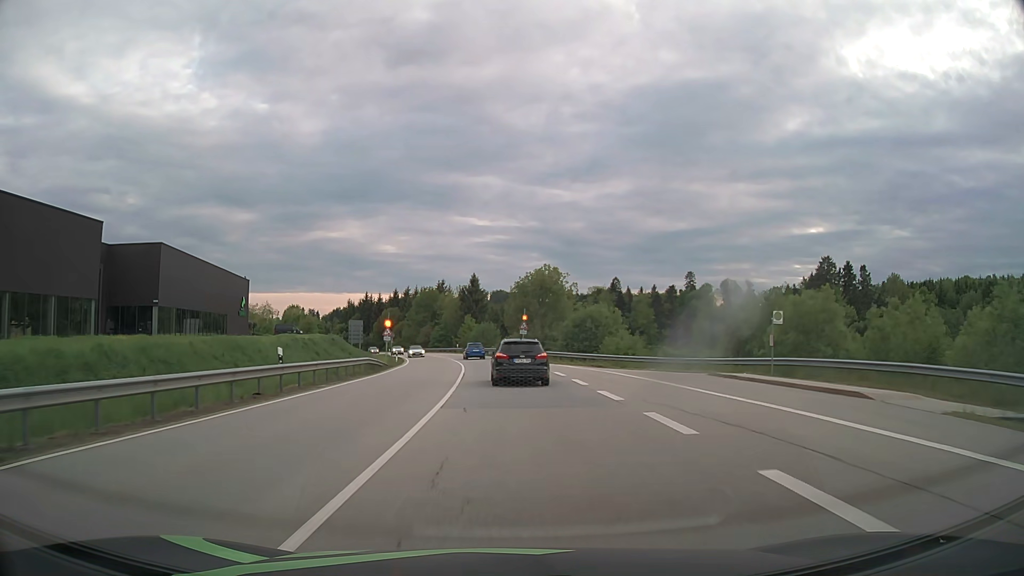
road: primary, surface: asphalt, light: Day
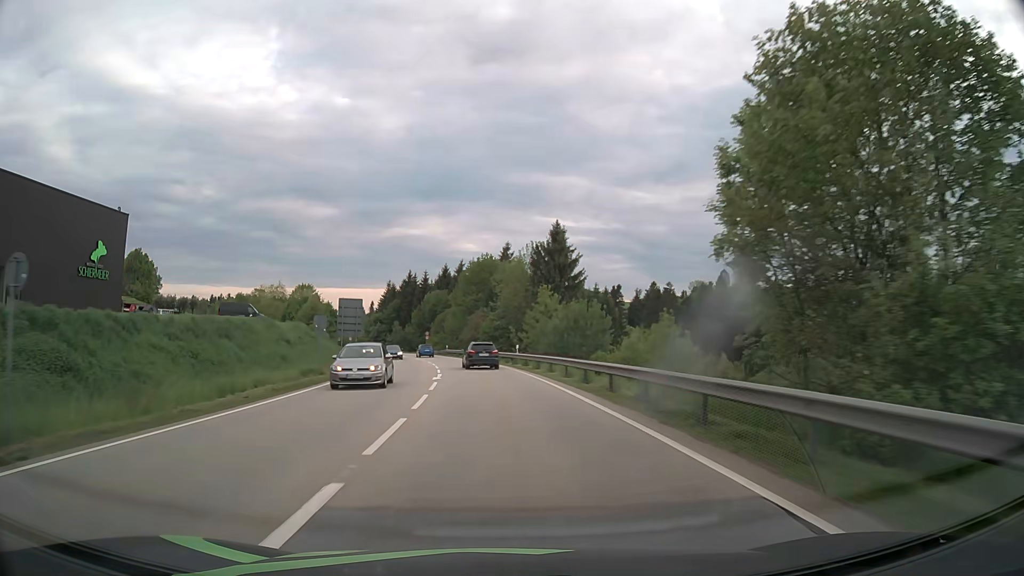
(-2.3, +56.3) m; -6°
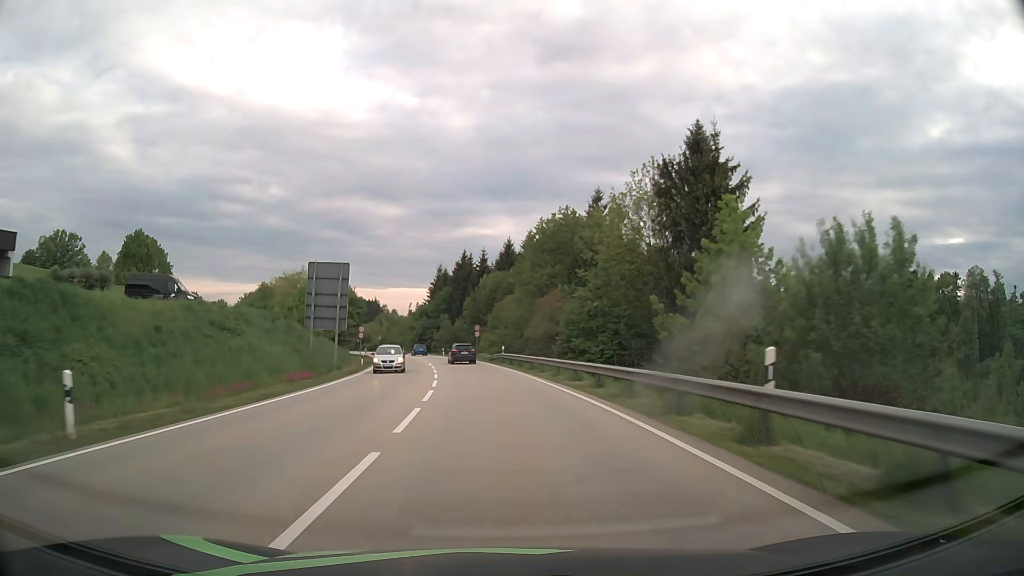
(-1.8, +34.1) m; -6°
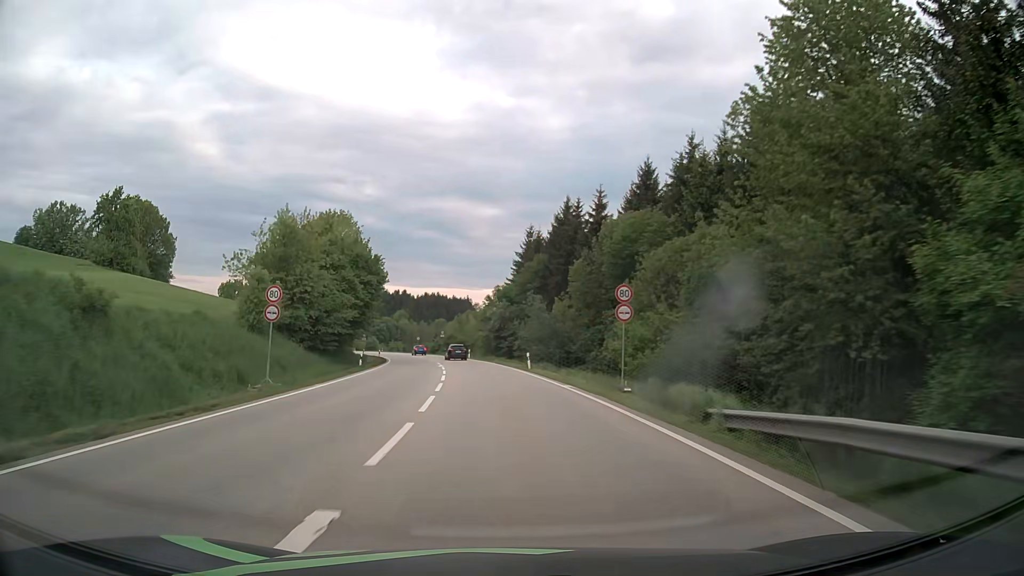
(-3.5, +45.7) m; -8°
(0, +10) (-1, +20) (-1, +30) (-2, +40) (-3, +50) (-5, +60) (-6, +70) (-8, +79) (-11, +89) (-13, +99) m
